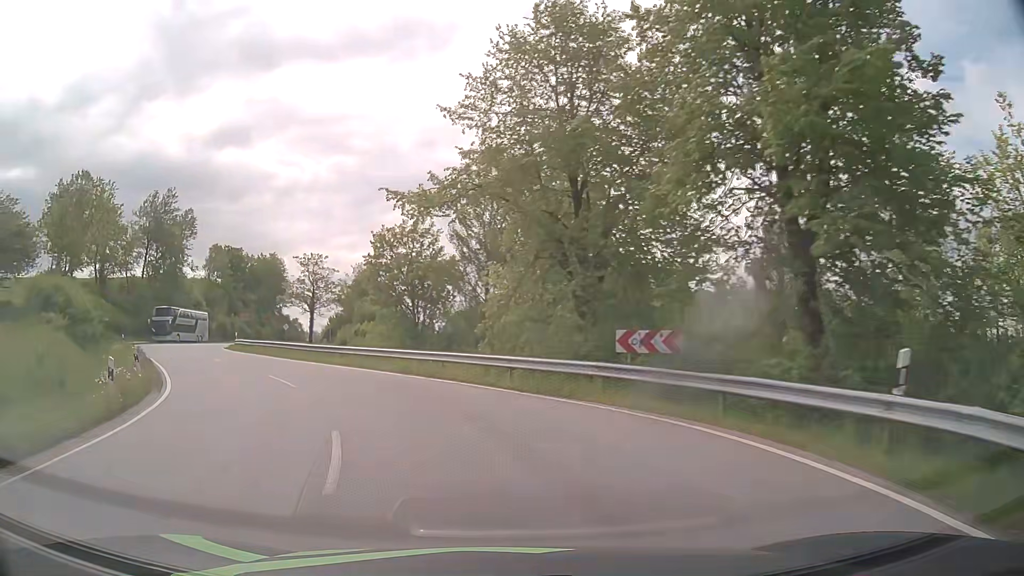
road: tertiary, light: Day
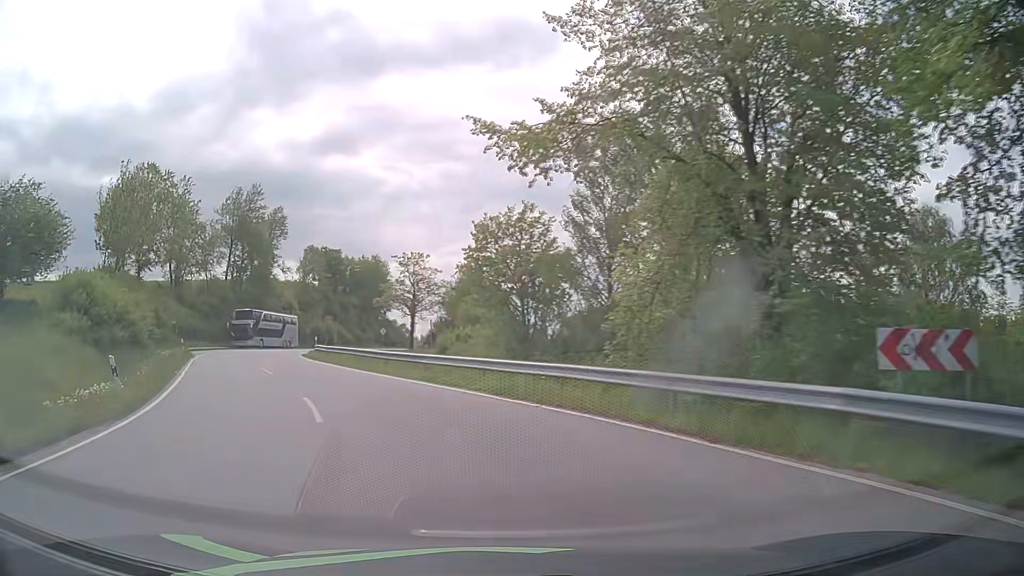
(-0.6, +7.0) m; -9°
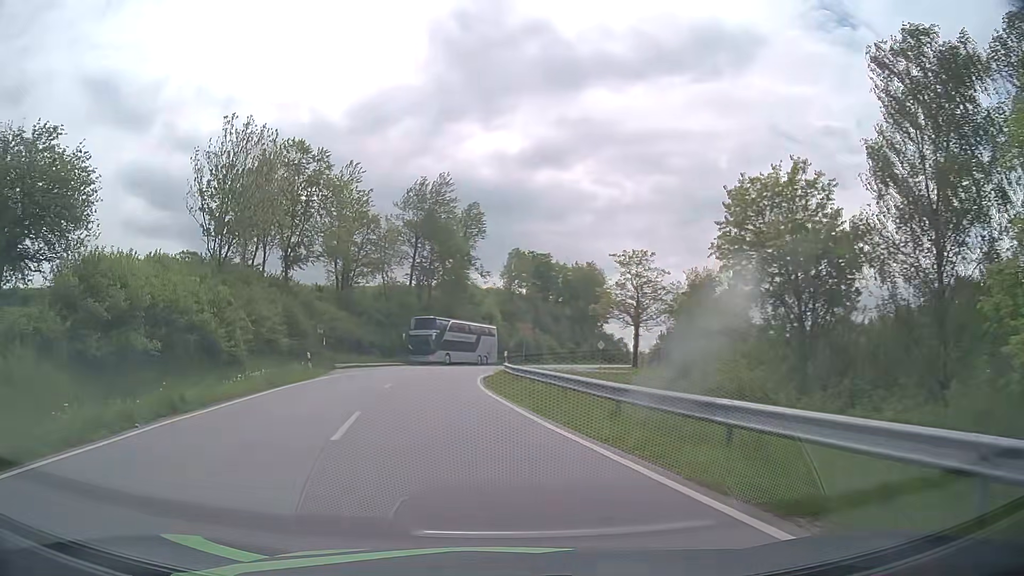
(-2.3, +13.7) m; -19°
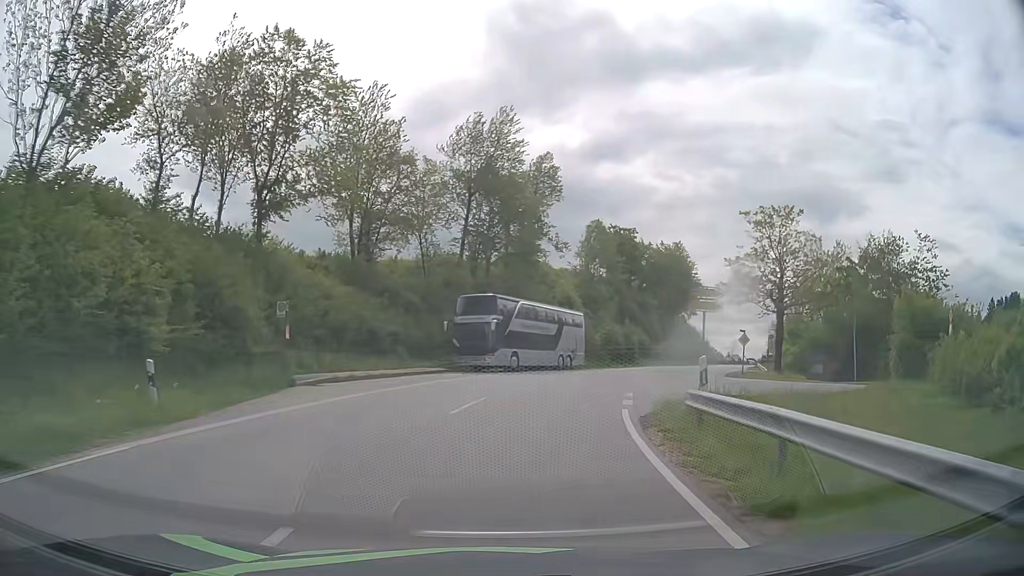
(-2.3, +20.8) m; -6°
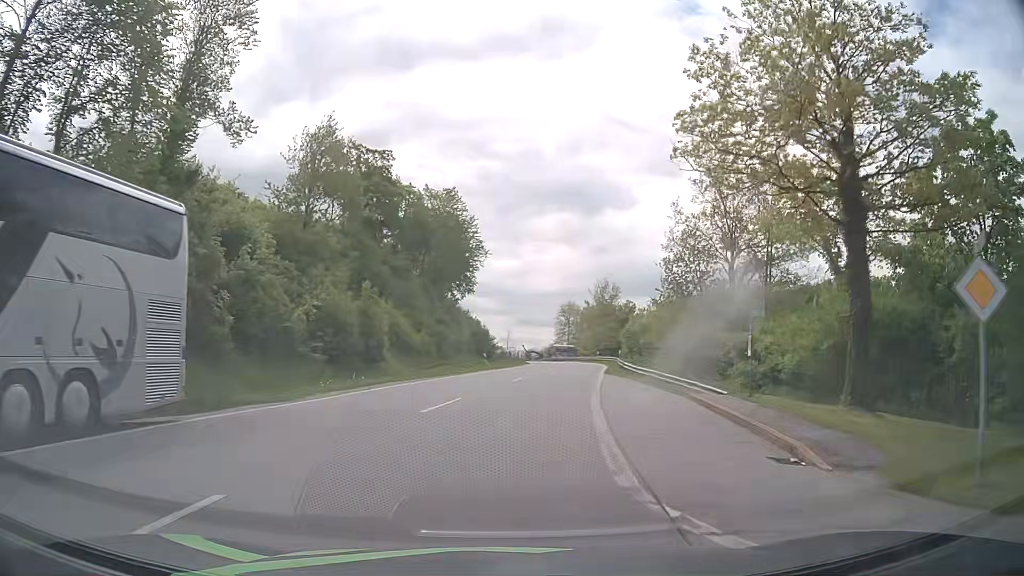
(+6.4, +34.4) m; +21°
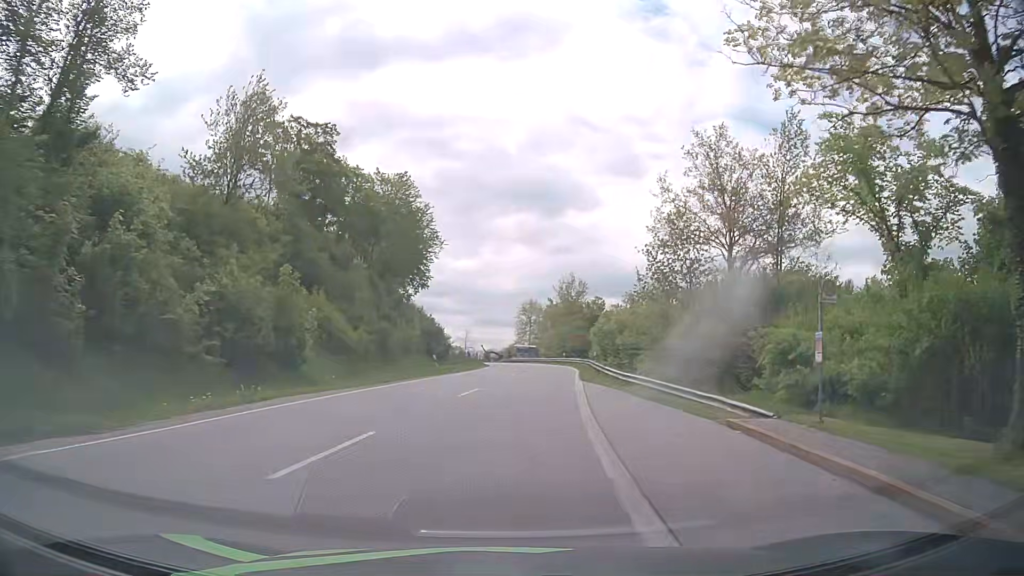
(+0.2, +7.2) m; +4°
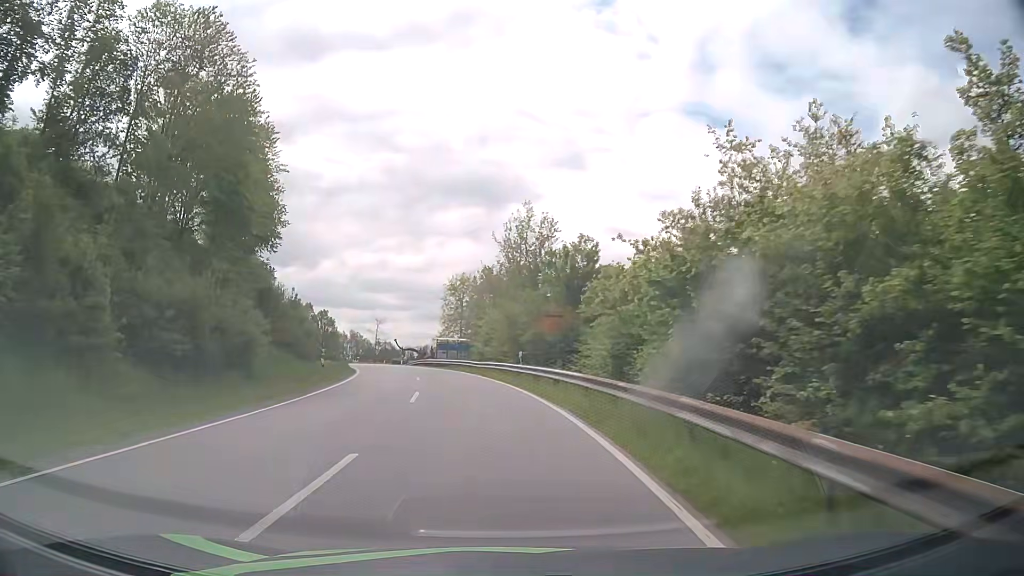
(+2.7, +38.5) m; +5°
